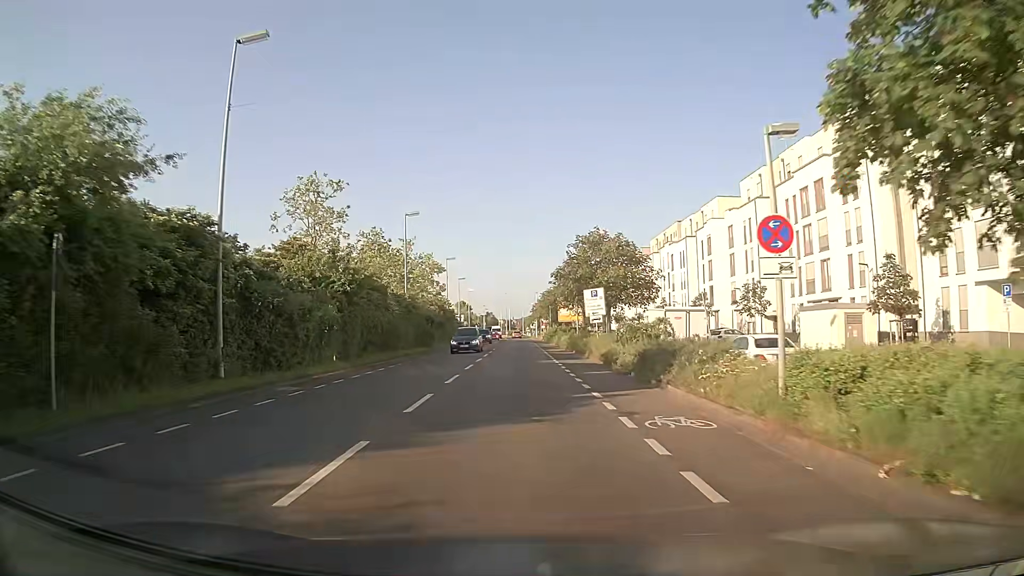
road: secondary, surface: asphalt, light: Day
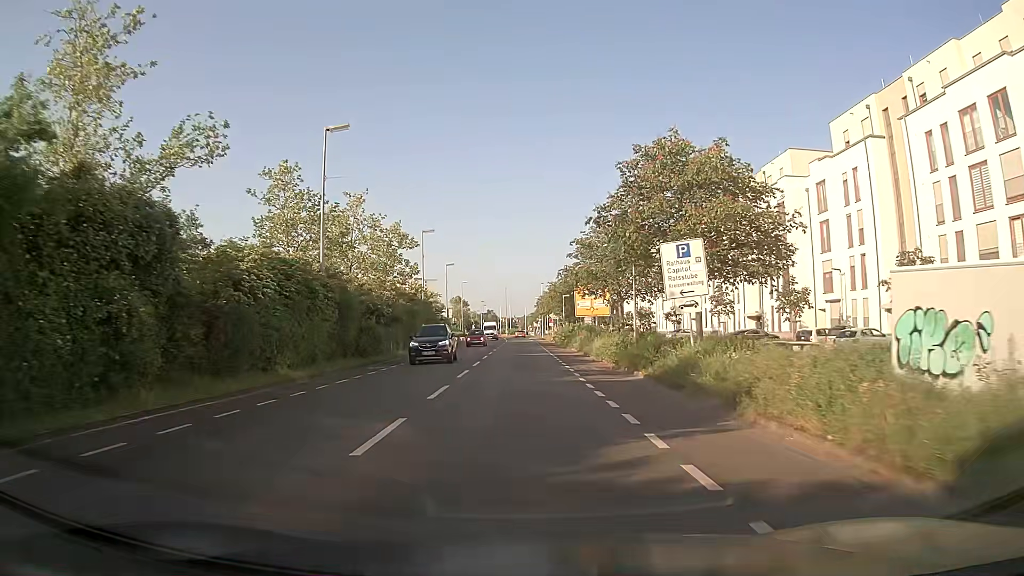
(0.0, +22.1) m; 0°
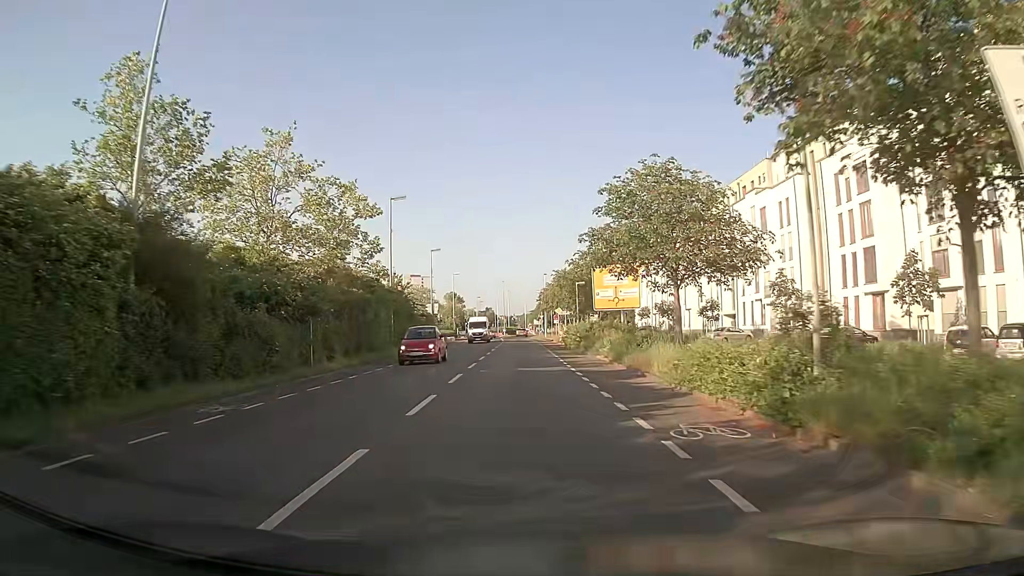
(0.0, +14.8) m; 0°
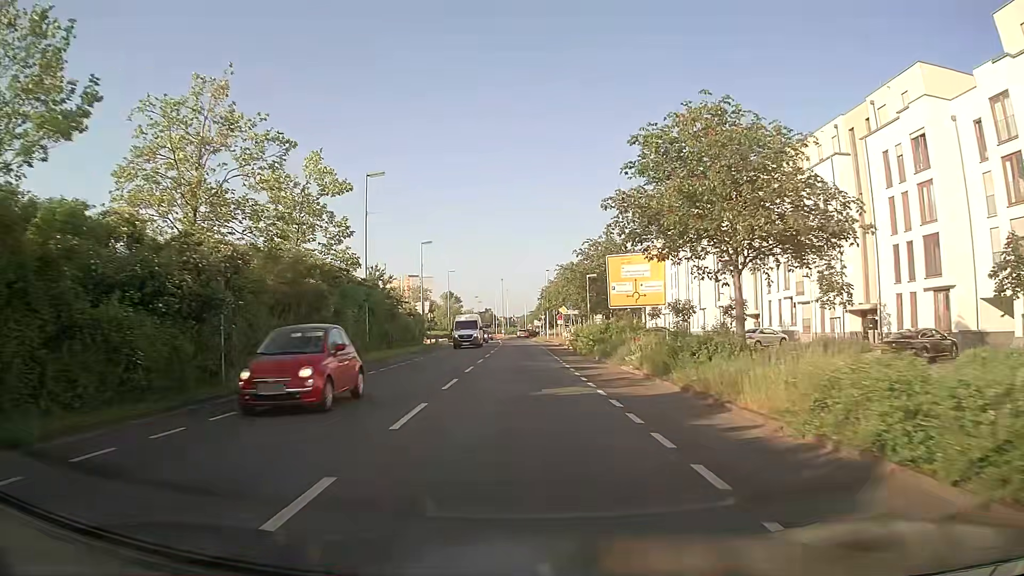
(0.0, +7.5) m; 0°
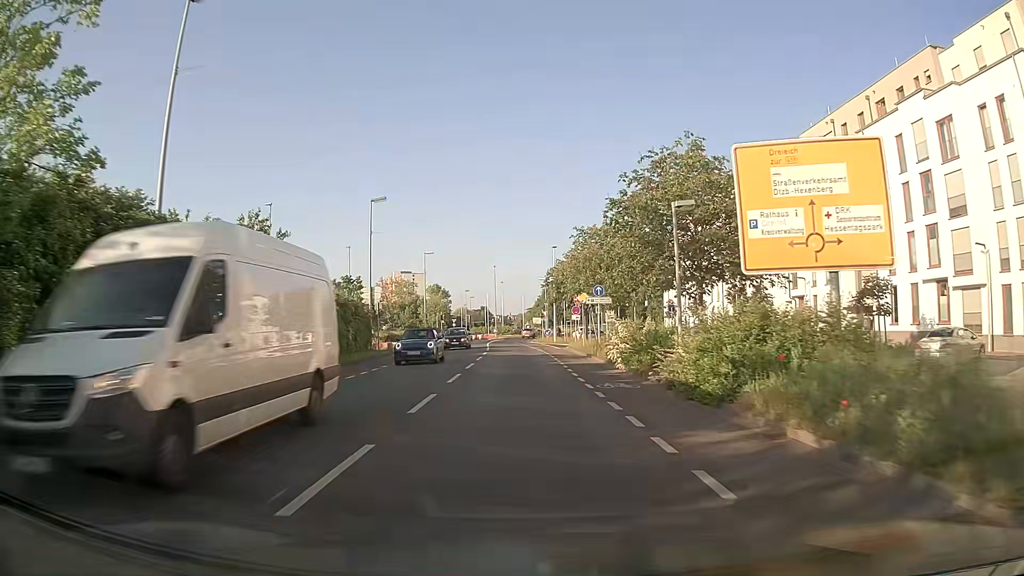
(+0.1, +22.5) m; +1°
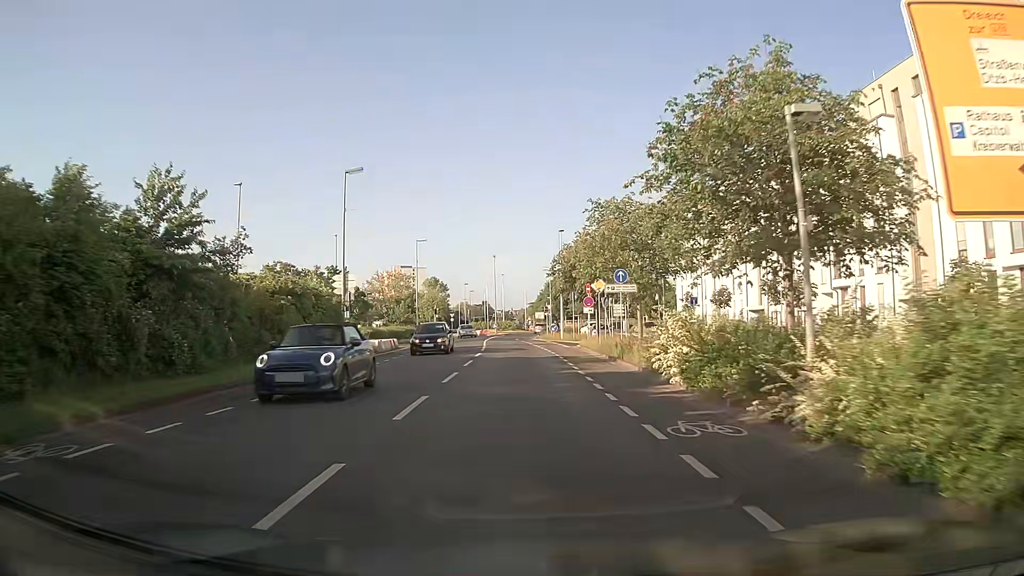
(0.0, +7.5) m; -1°
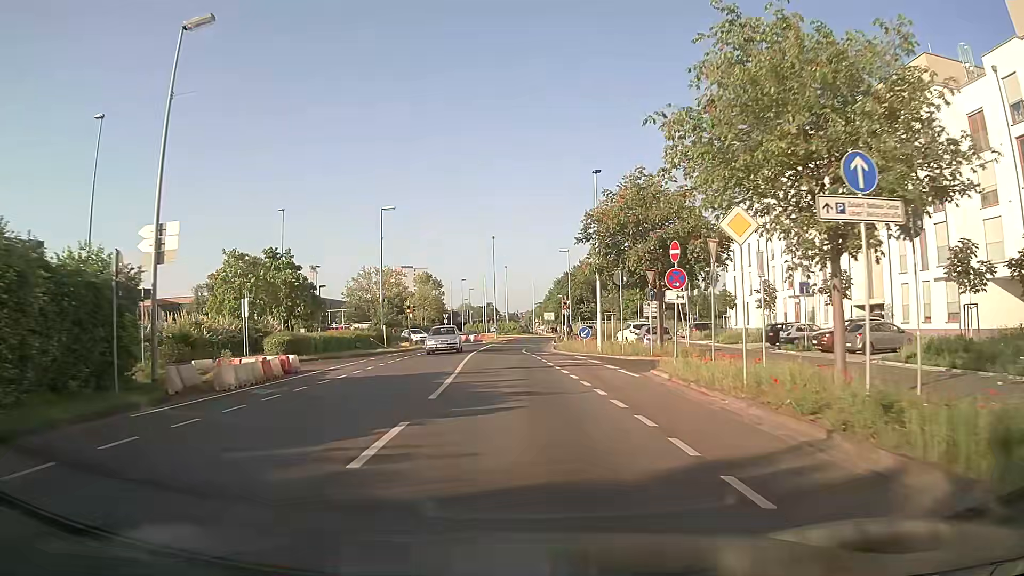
(-0.1, +21.0) m; 0°
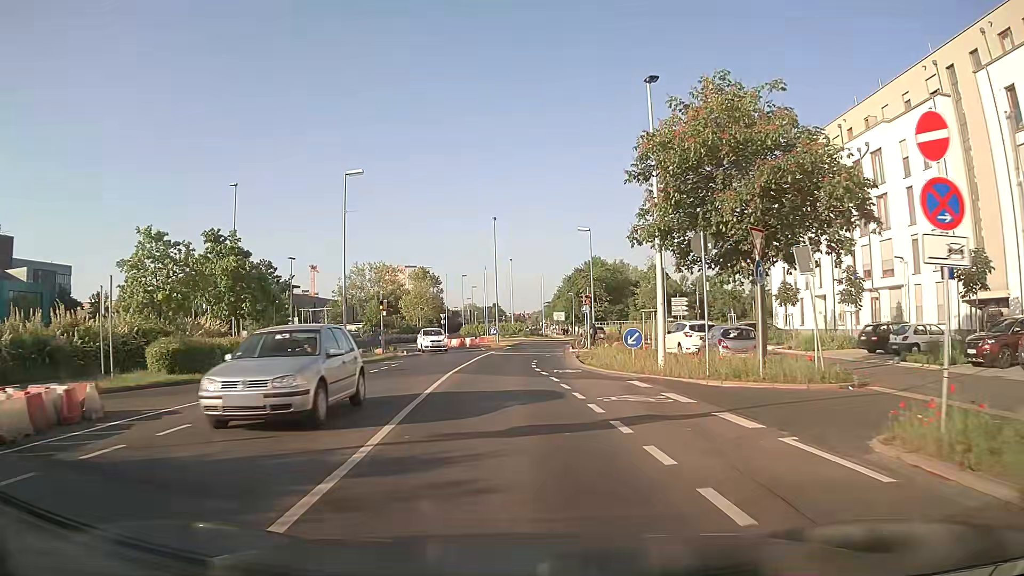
(-0.1, +12.3) m; -1°
(0, +10) (0, +20) (0, +30) (0, +40) (+1, +50) (+4, +59) (+9, +68) (+8, +78) (+4, +87) (+2, +97) m
